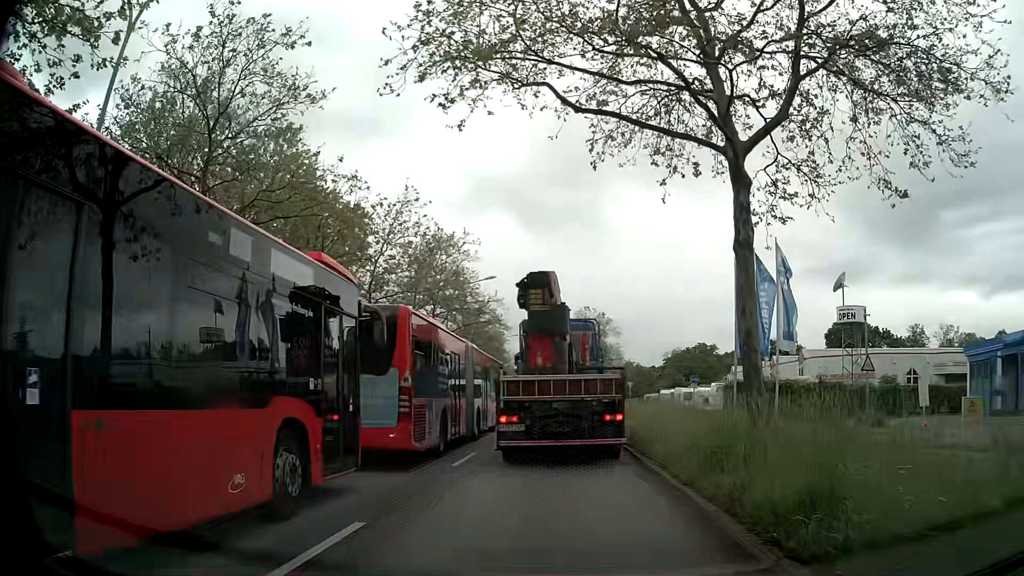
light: Day
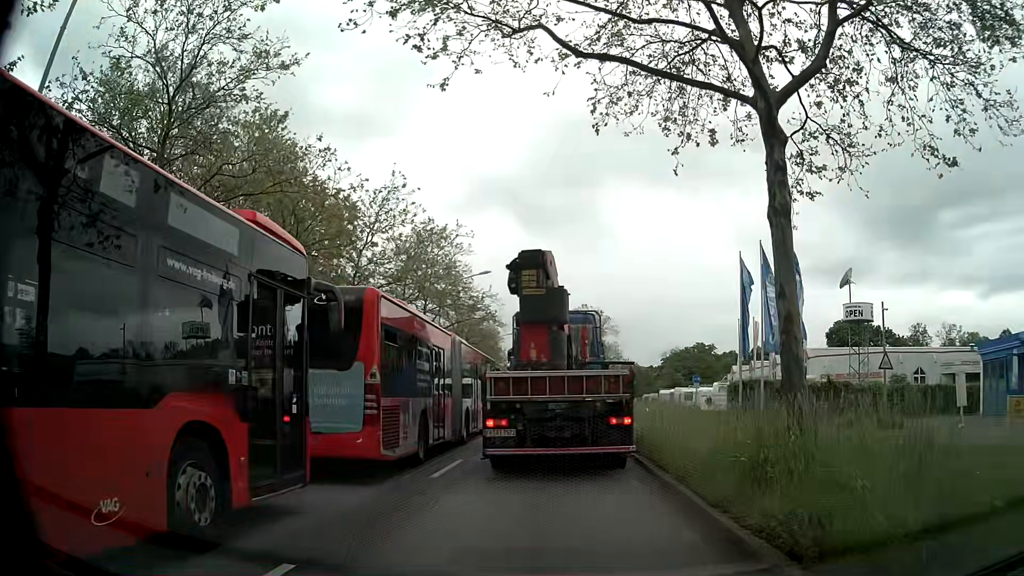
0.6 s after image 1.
(0.0, +1.9) m; -2°
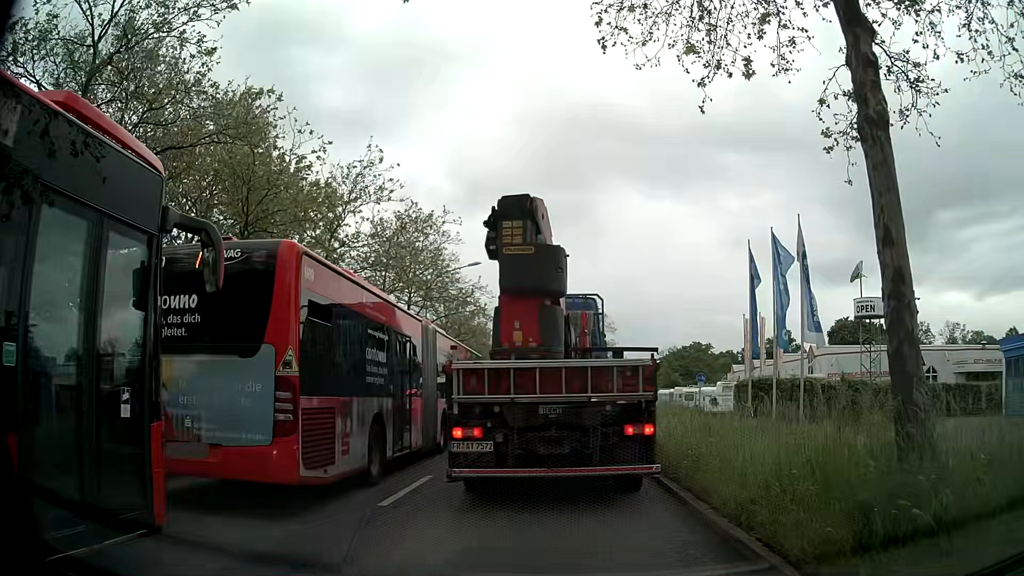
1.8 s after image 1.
(+0.1, +2.9) m; +1°
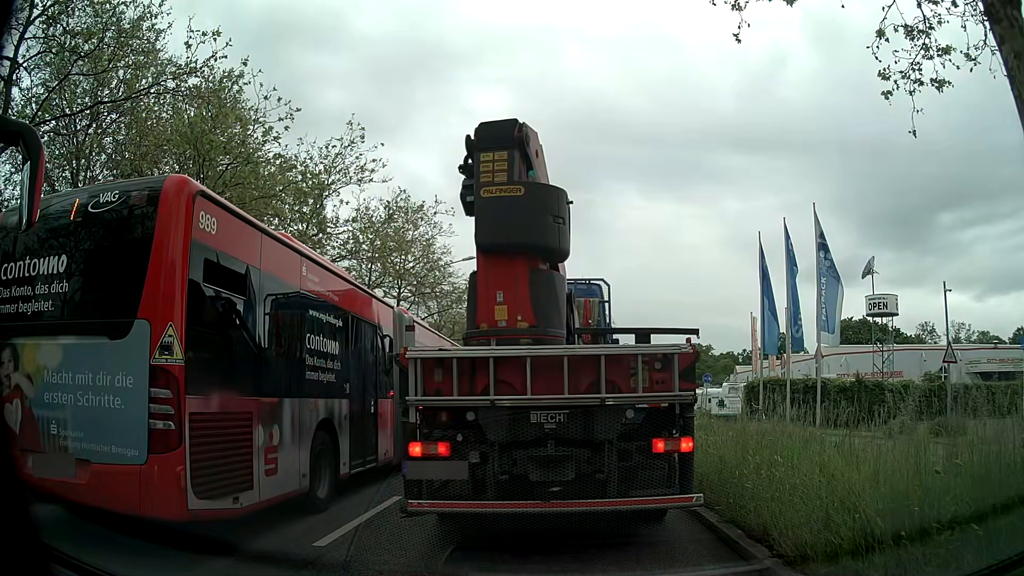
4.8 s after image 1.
(0.0, +2.2) m; -1°
